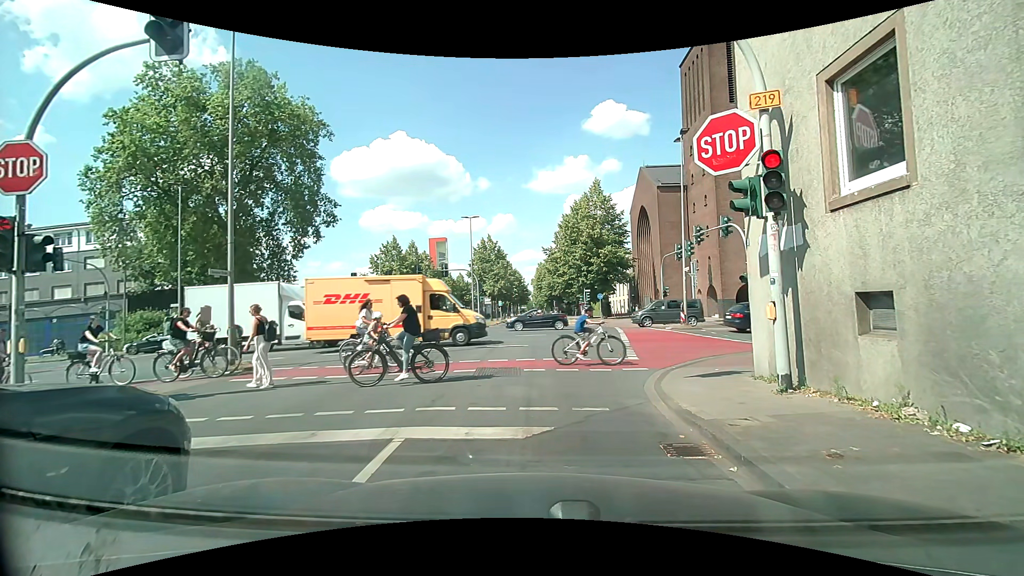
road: secondary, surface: asphalt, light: Day
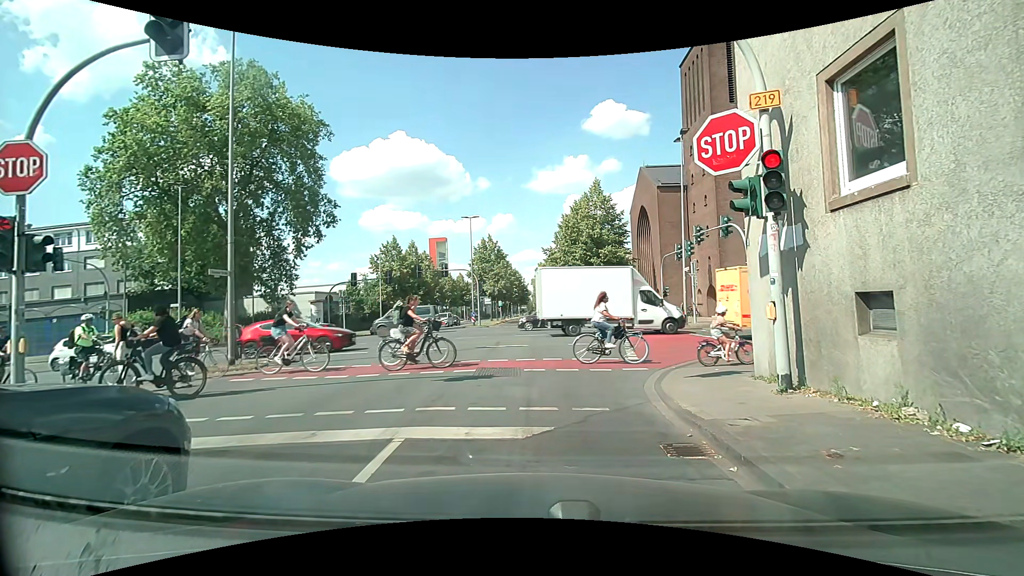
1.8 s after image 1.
(0.0, 0.0) m; 0°
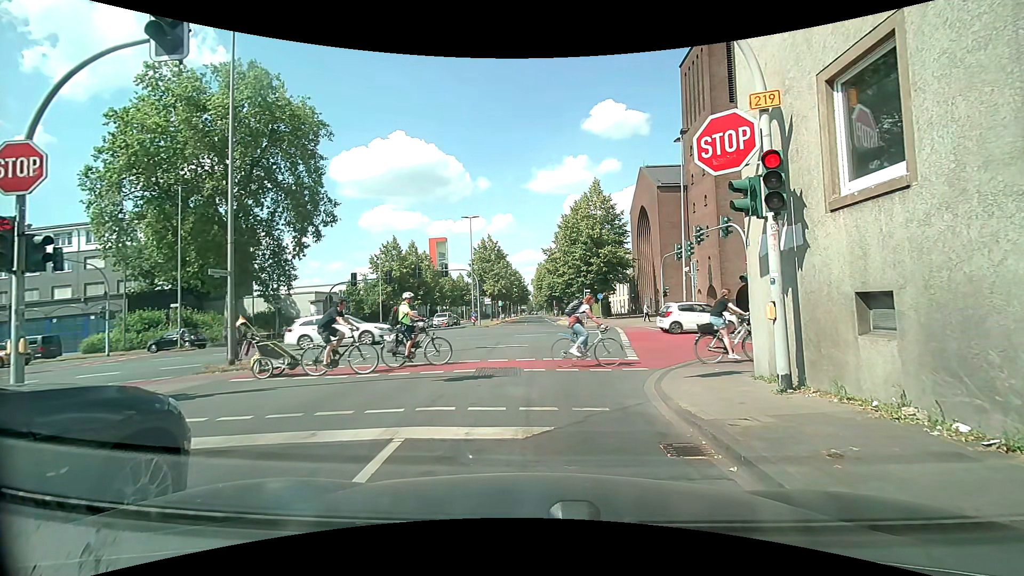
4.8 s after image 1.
(0.0, 0.0) m; 0°
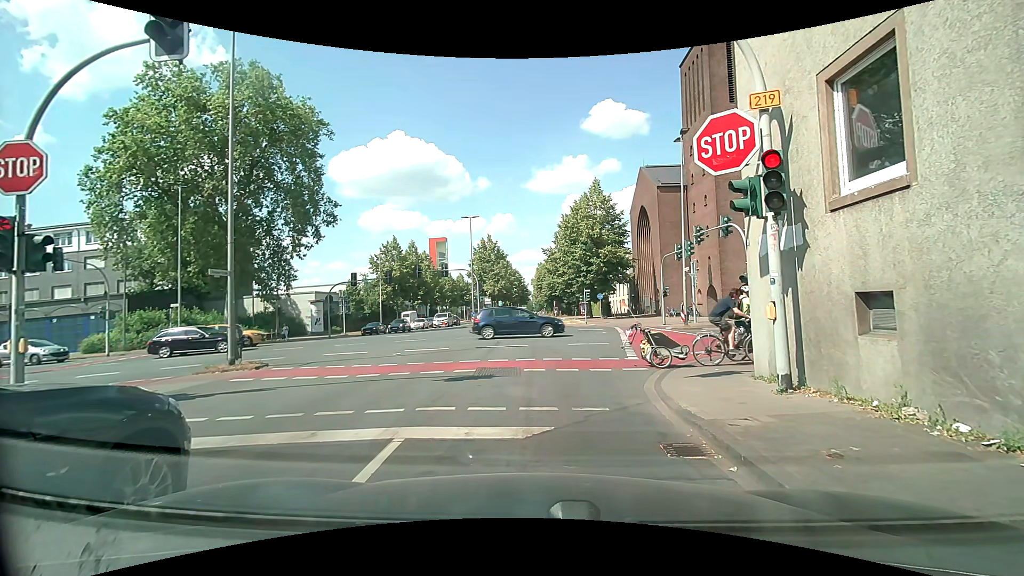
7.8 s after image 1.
(0.0, 0.0) m; 0°
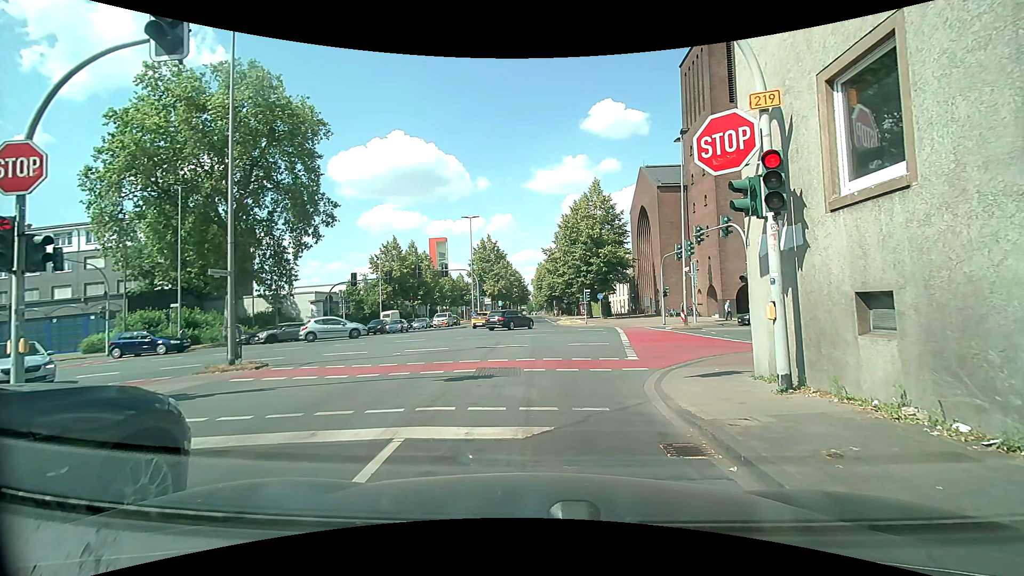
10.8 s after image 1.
(0.0, 0.0) m; 0°
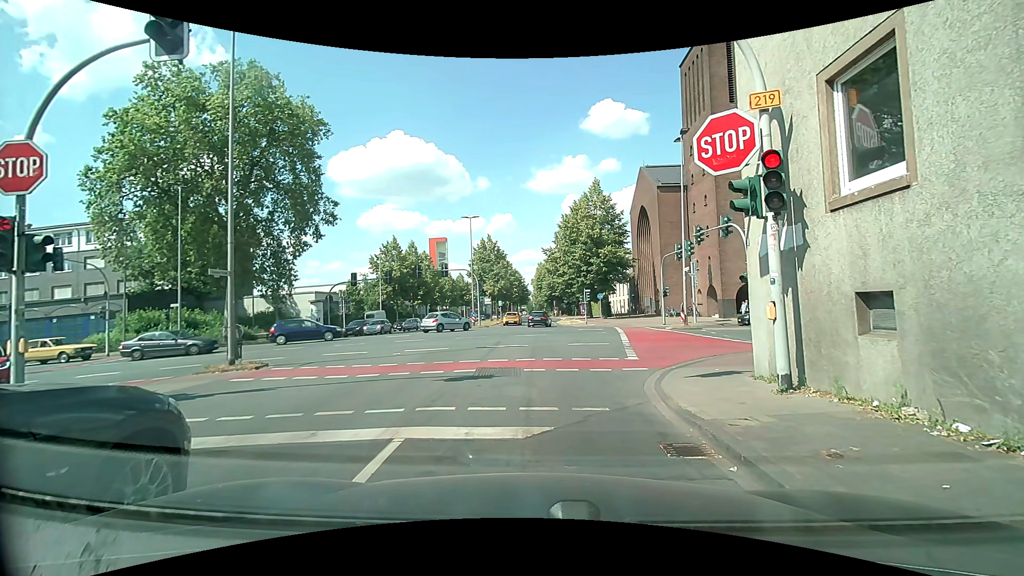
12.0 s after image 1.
(0.0, 0.0) m; 0°
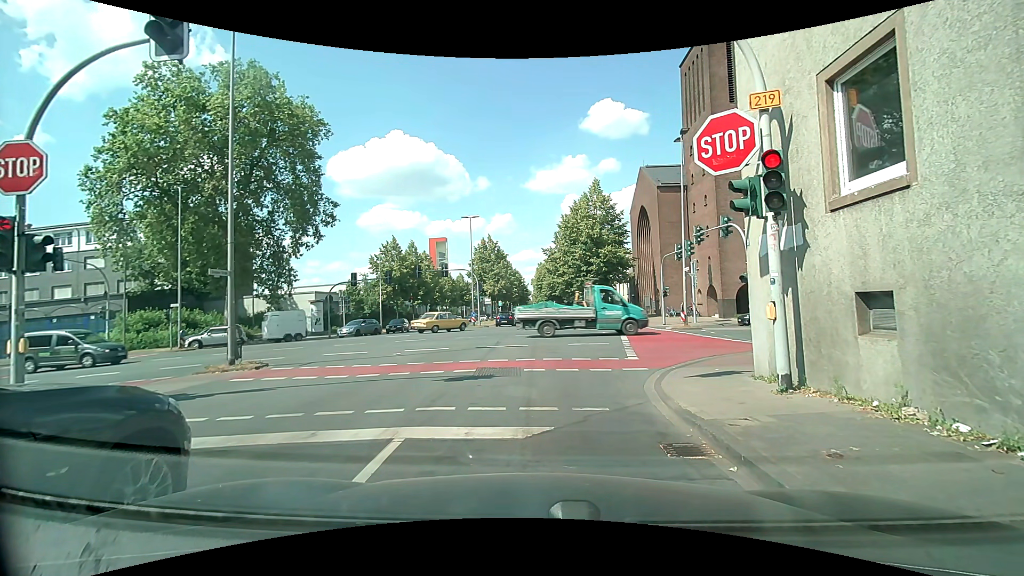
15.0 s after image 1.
(0.0, 0.0) m; 0°
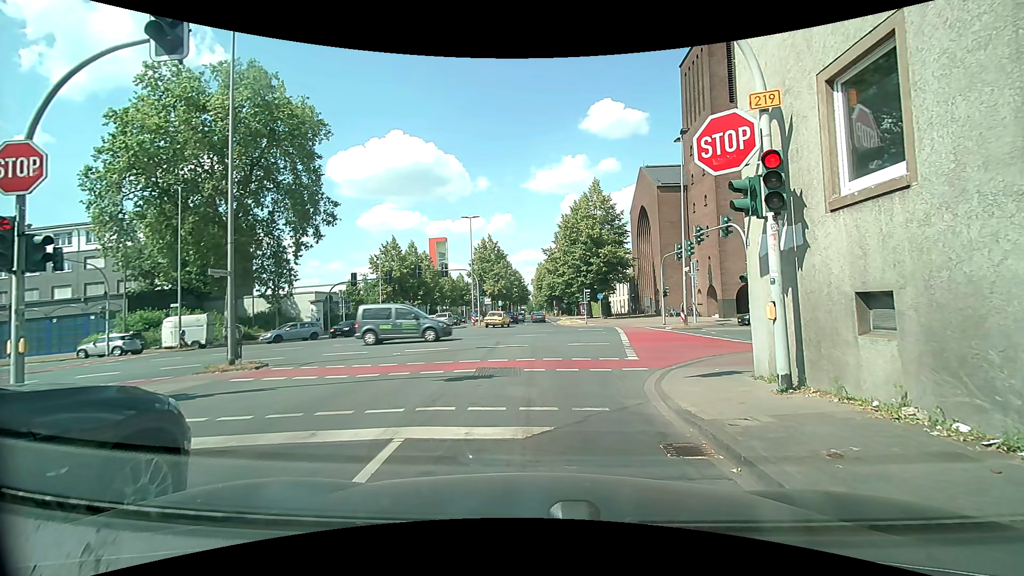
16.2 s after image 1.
(0.0, 0.0) m; 0°
(-1, +10) (-2, +20) (-3, +30) (-4, +40) (-5, +50) (-6, +60) (-7, +70) (-8, +80) (-9, +90) (-10, +100) m
